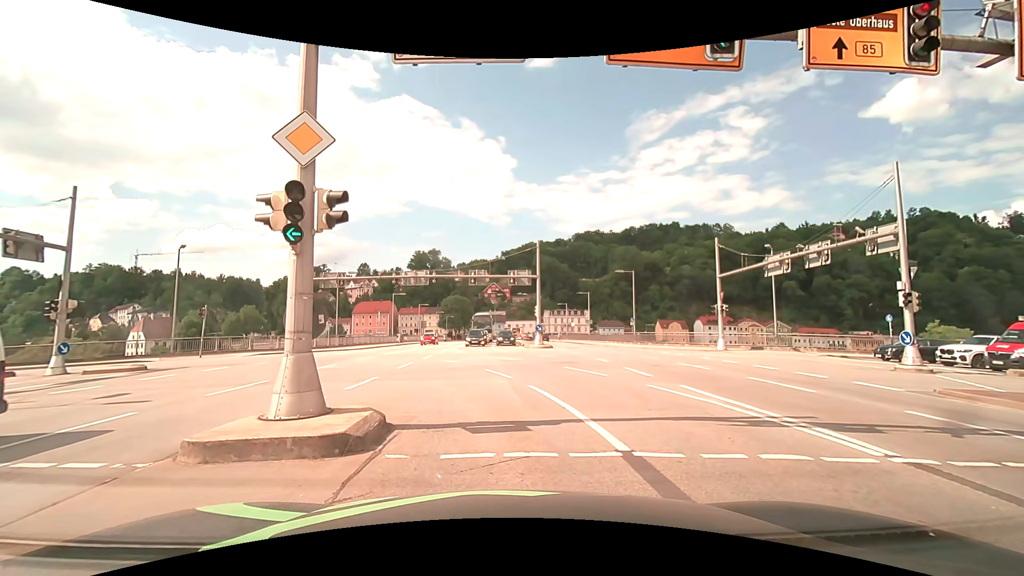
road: primary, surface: asphalt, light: Day
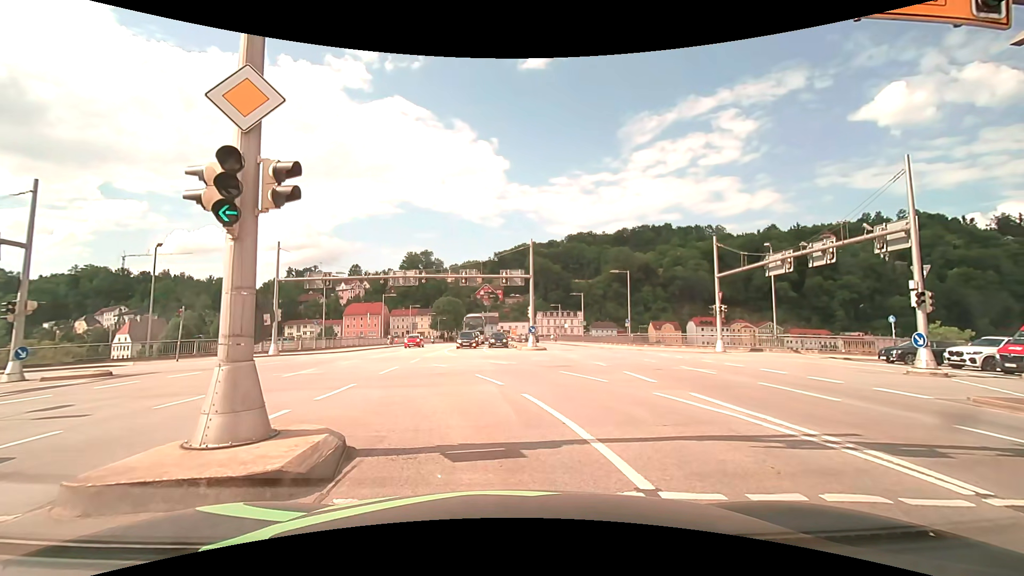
(0.0, +1.4) m; +2°
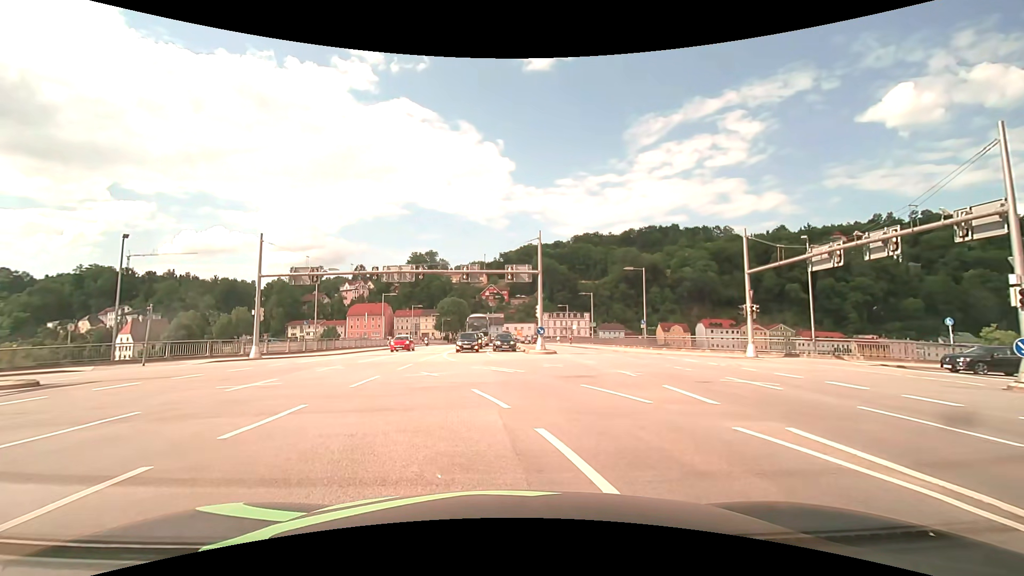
(0.0, +3.8) m; -2°
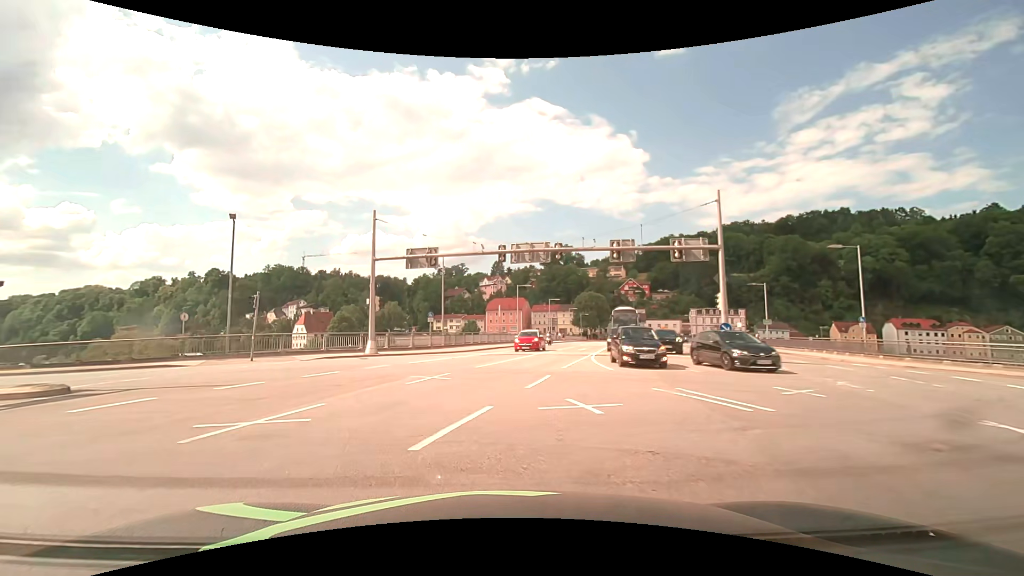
(-0.8, +8.2) m; -15°
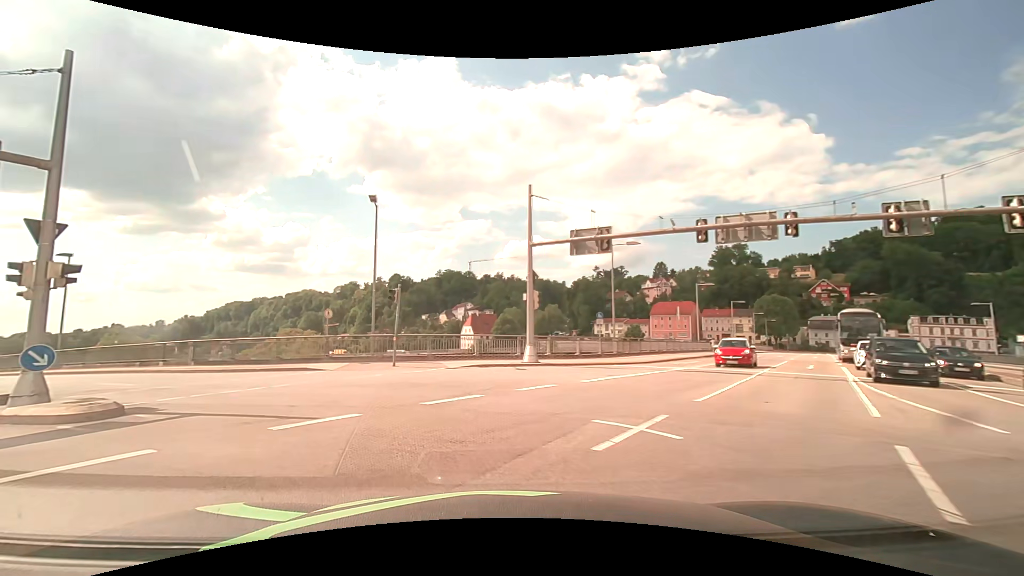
(-1.0, +6.9) m; -17°
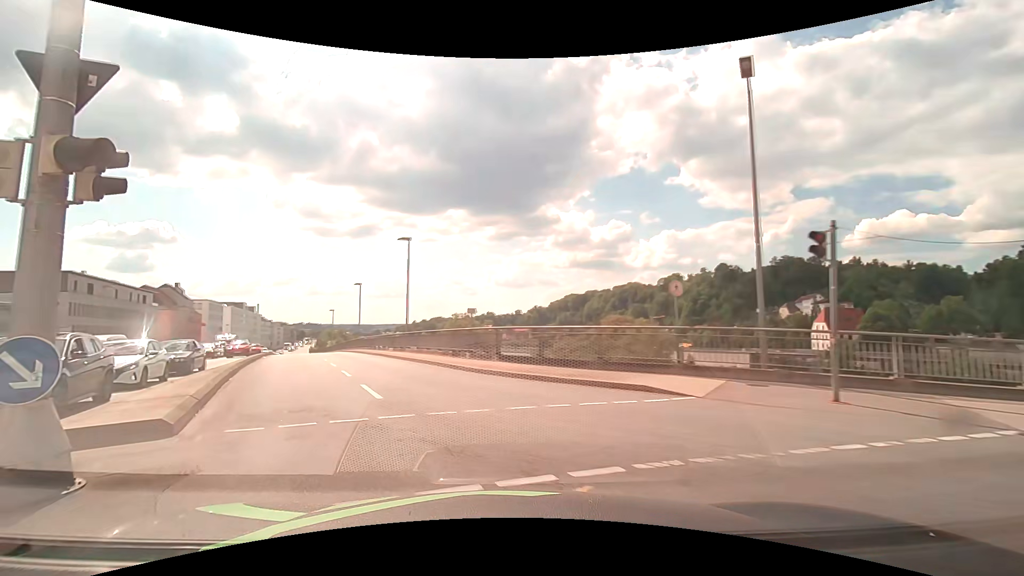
(-3.3, +10.6) m; -35°
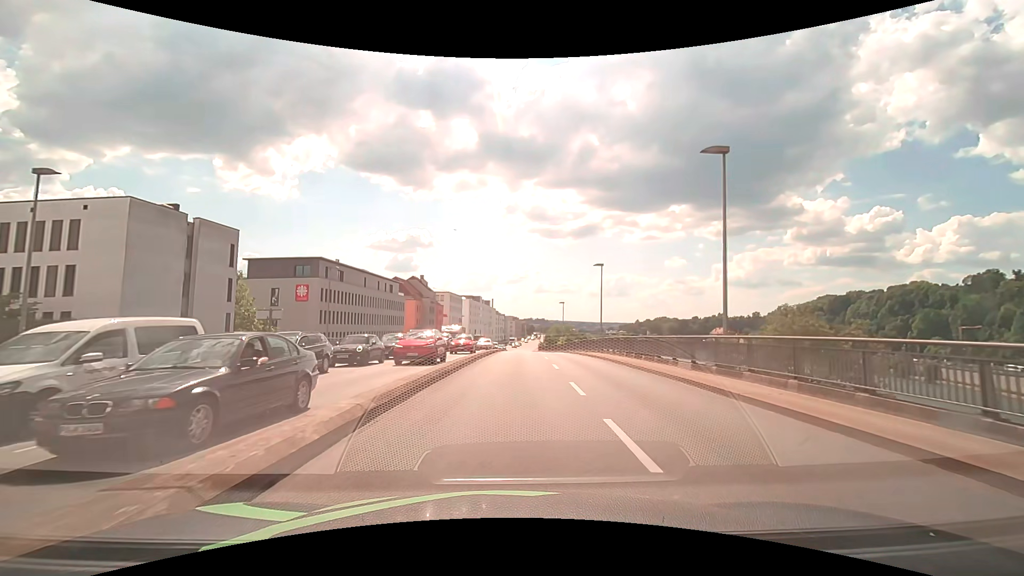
(-6.0, +16.3) m; -26°
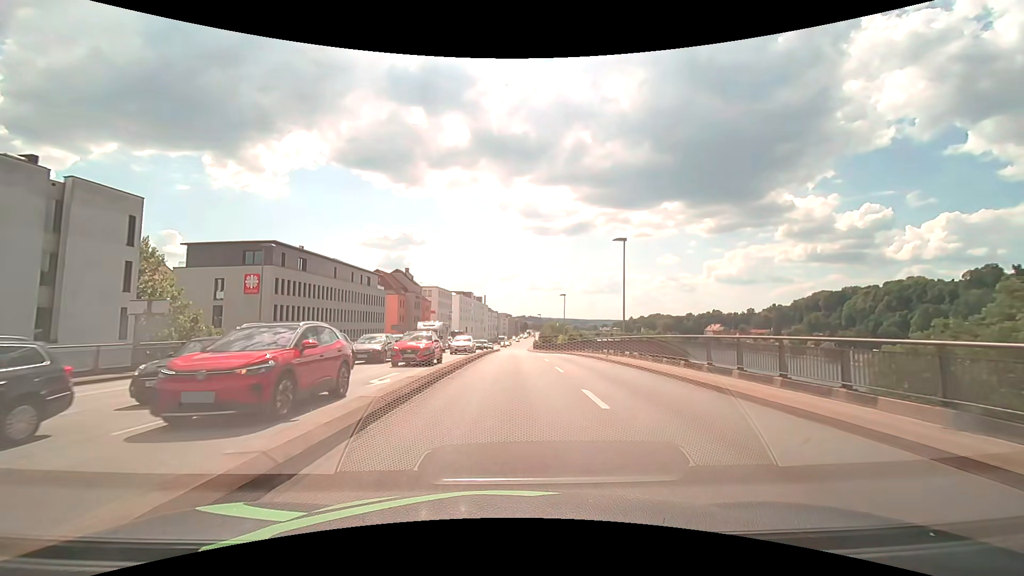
(0.0, +11.3) m; +1°
(0, +10) (0, +20) (0, +30) (0, +40) (+1, +50) (+1, +60) (+1, +70) (+1, +80) (0, +90) (0, +100) m
